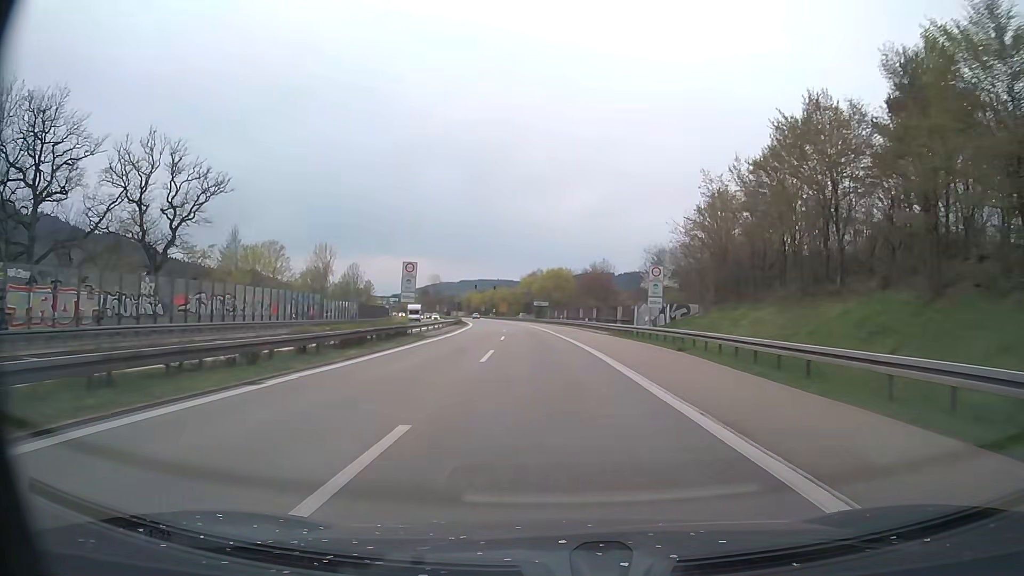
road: trunk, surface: asphalt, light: Day
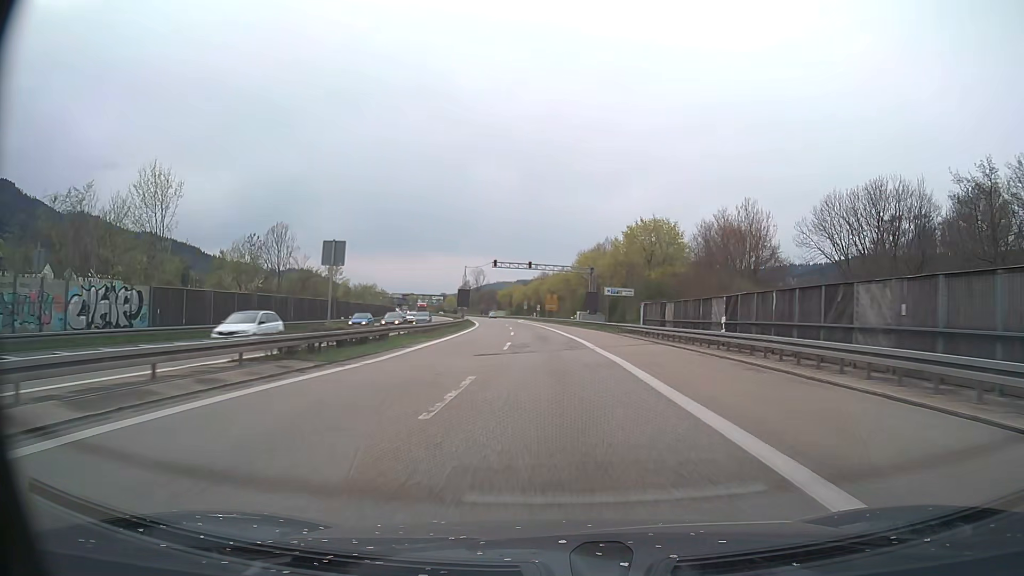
(-2.8, +62.6) m; -5°
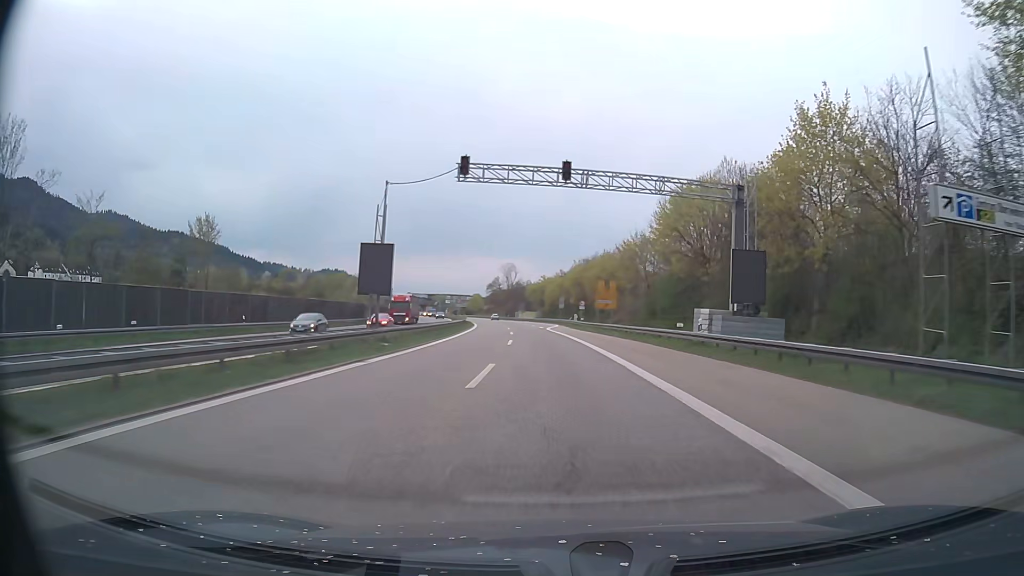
(-1.5, +50.2) m; -3°
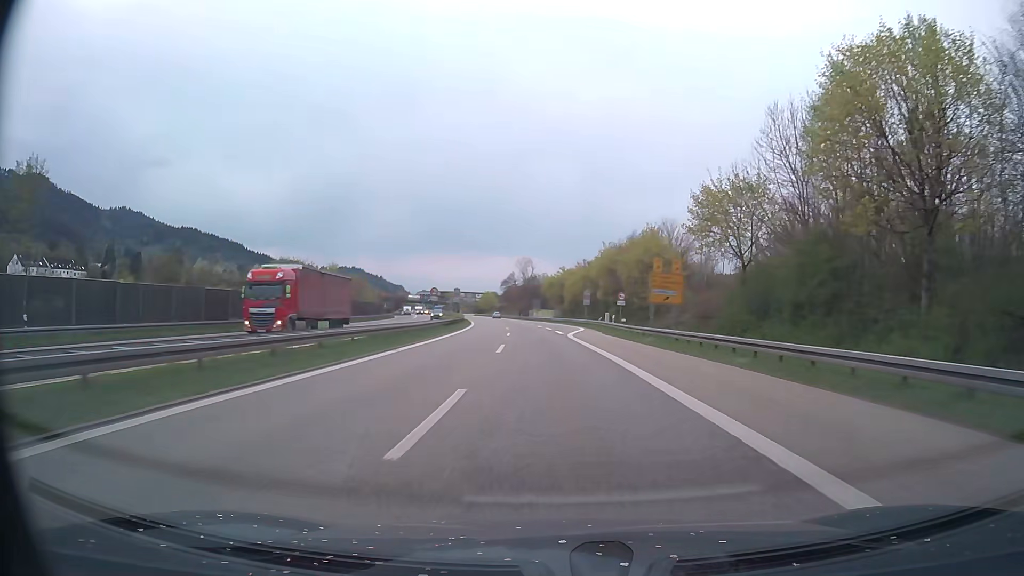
(-0.4, +25.1) m; -2°
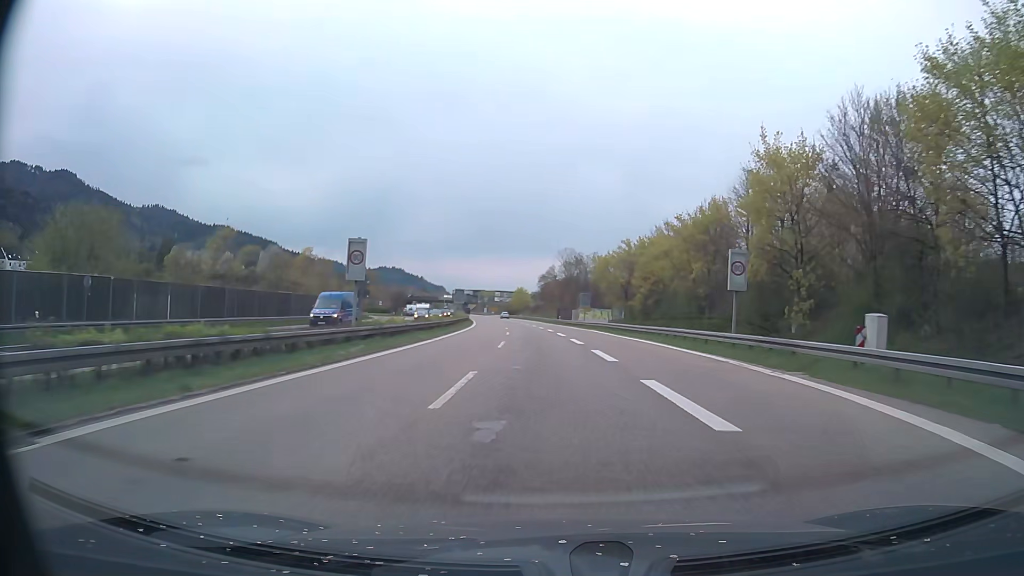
(-1.6, +50.2) m; -4°
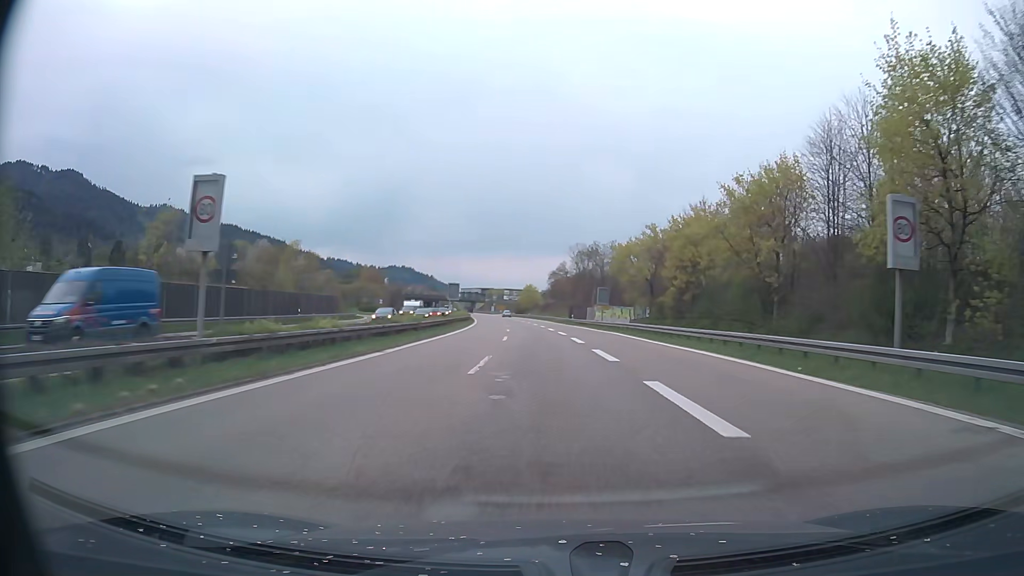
(-0.1, +12.5) m; -1°
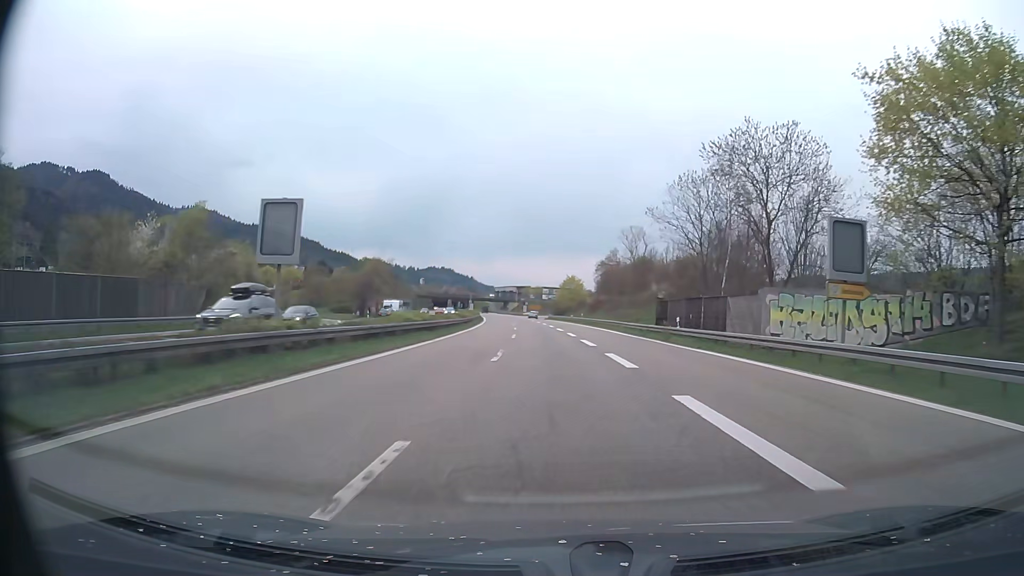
(-1.7, +50.1) m; -3°
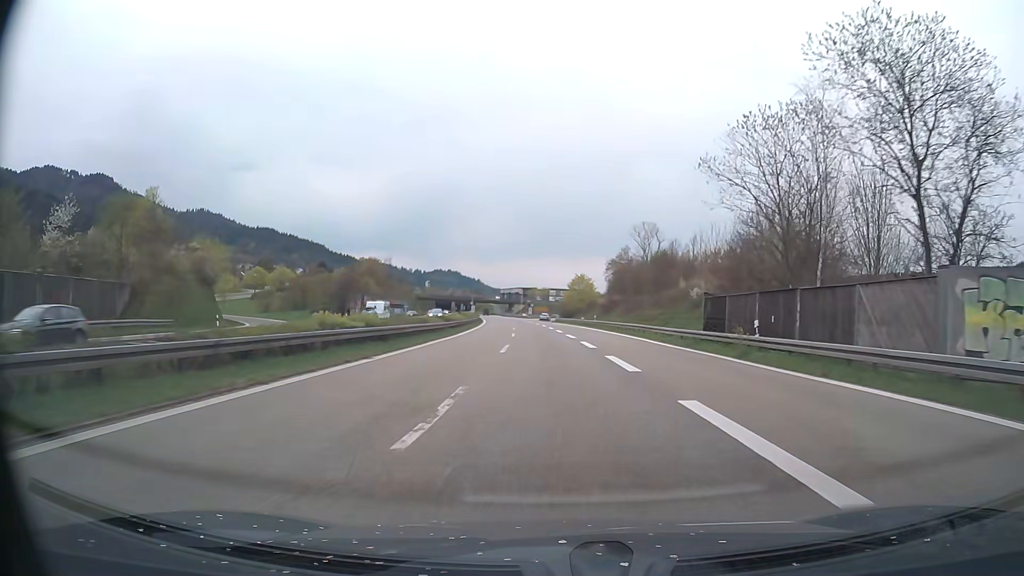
(-0.1, +12.5) m; -1°
(0, +10) (0, +20) (0, +30) (-1, +40) (-1, +50) (-2, +60) (-3, +70) (-3, +80) (-4, +90) (-5, +100) m
